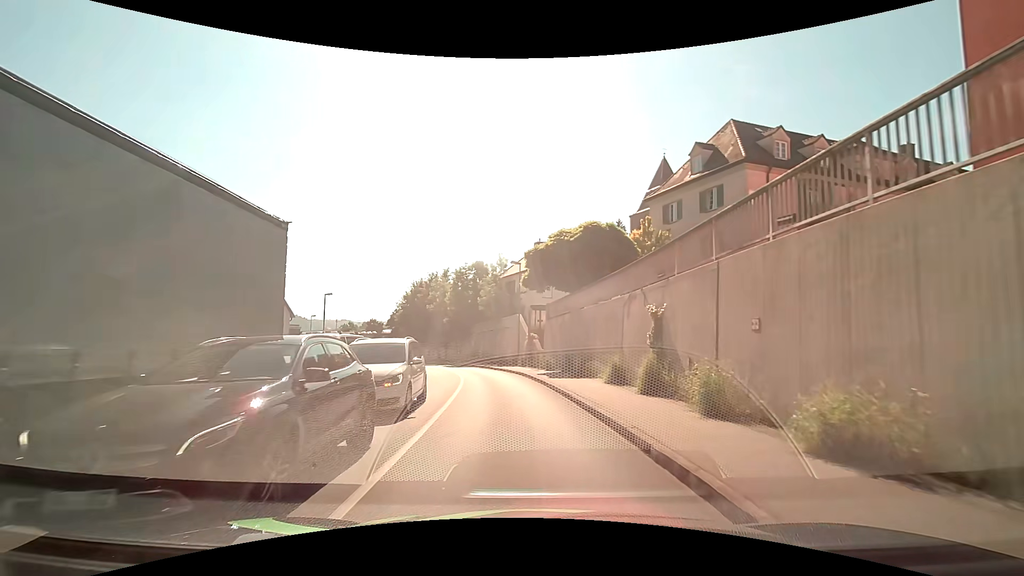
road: tertiary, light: Day
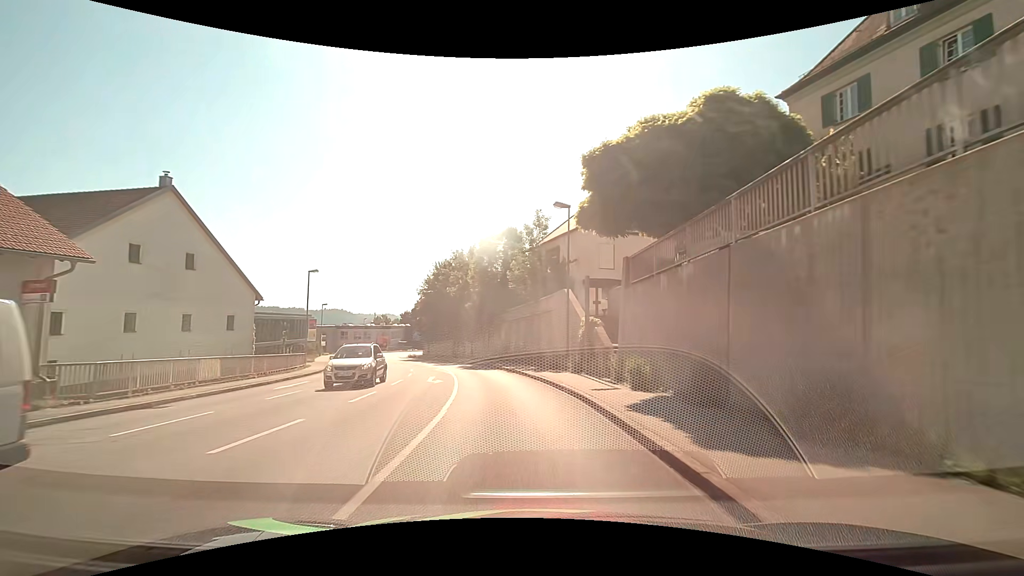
(-0.4, +14.5) m; -4°
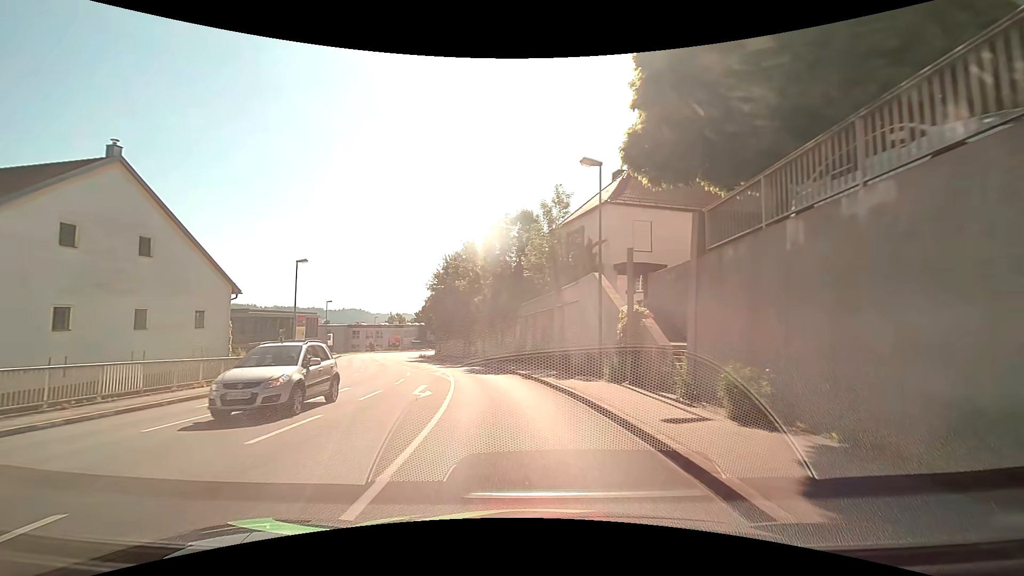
(-0.1, +5.5) m; -2°
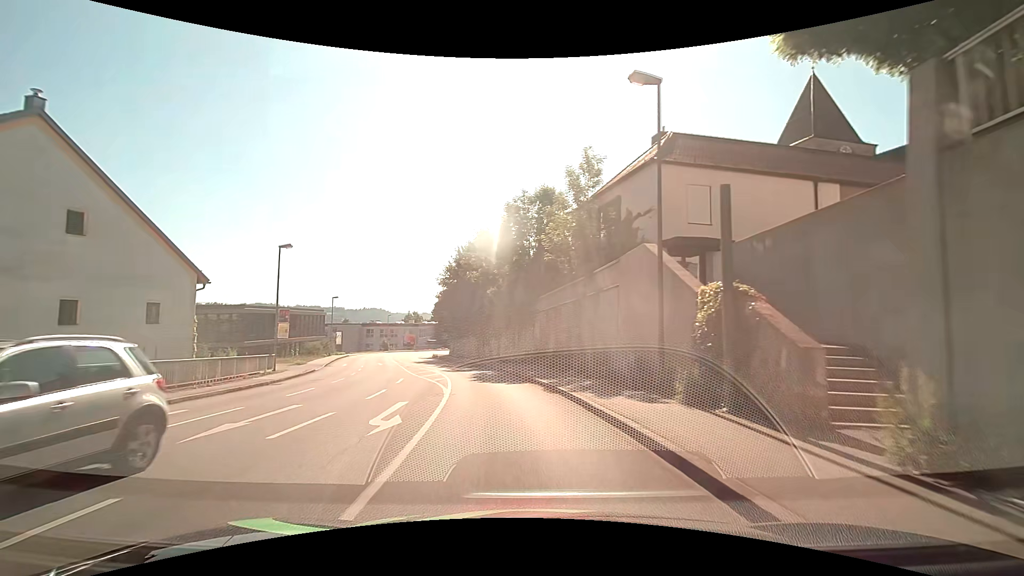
(-0.1, +5.8) m; -3°
(0, +10) (-1, +20) (-3, +30) (-6, +39) (-9, +49) (-12, +58) (-15, +68) (-18, +77) (-21, +87) (-22, +97) m
